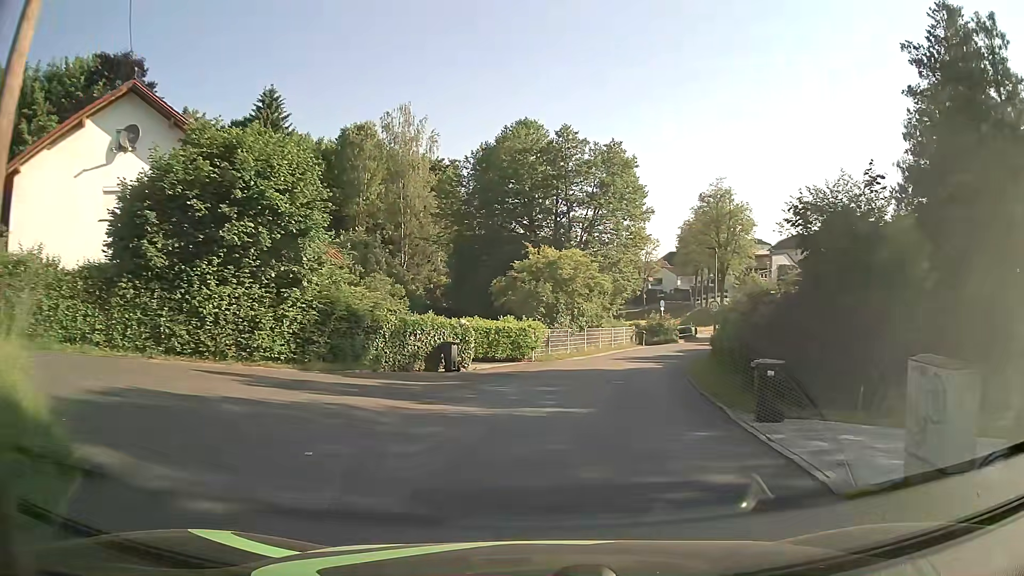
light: Day
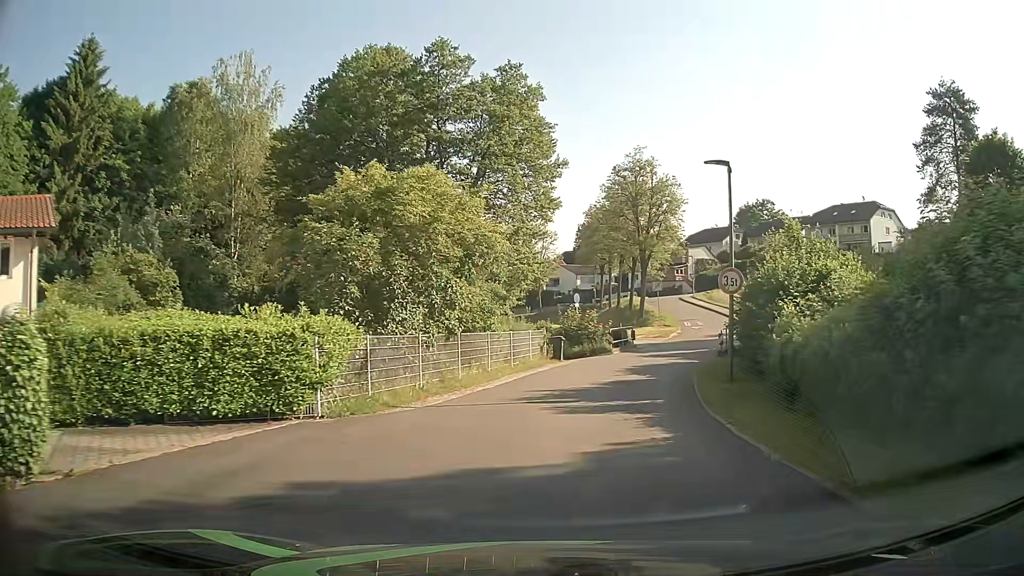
(+1.4, +16.8) m; +9°
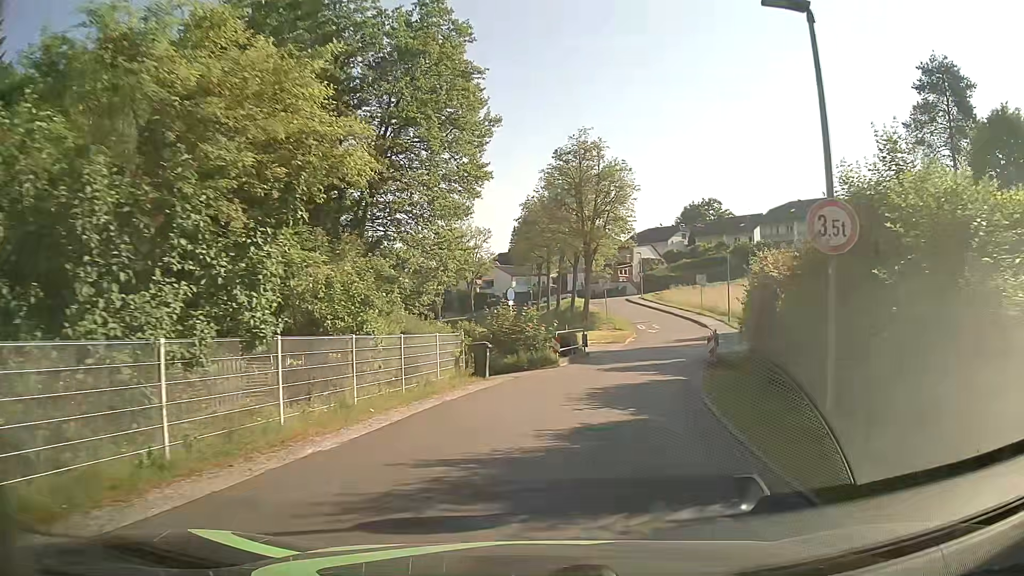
(+0.4, +8.3) m; +6°
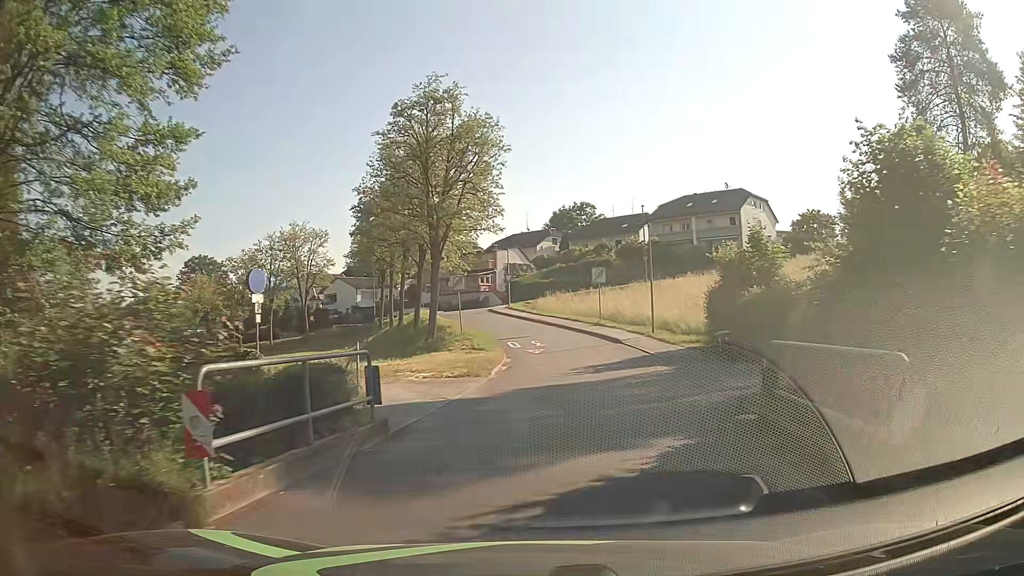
(+1.8, +17.2) m; +11°
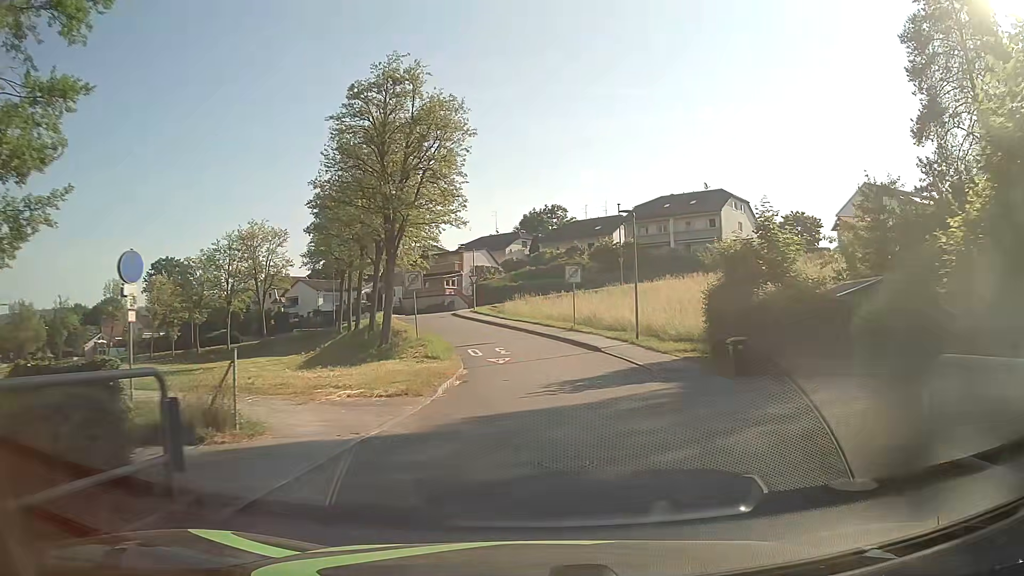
(+0.1, +4.4) m; +2°
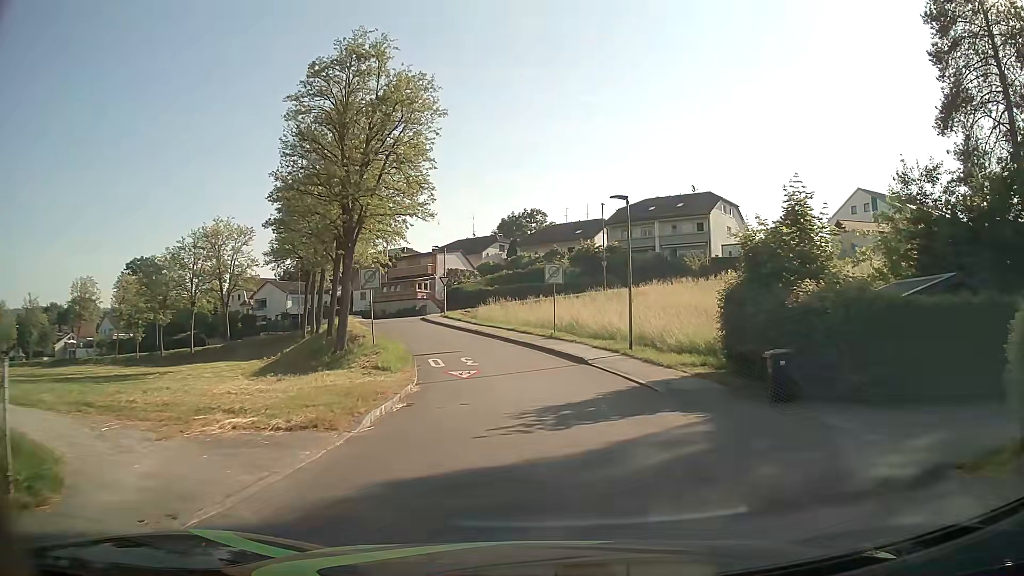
(+0.1, +4.3) m; +2°
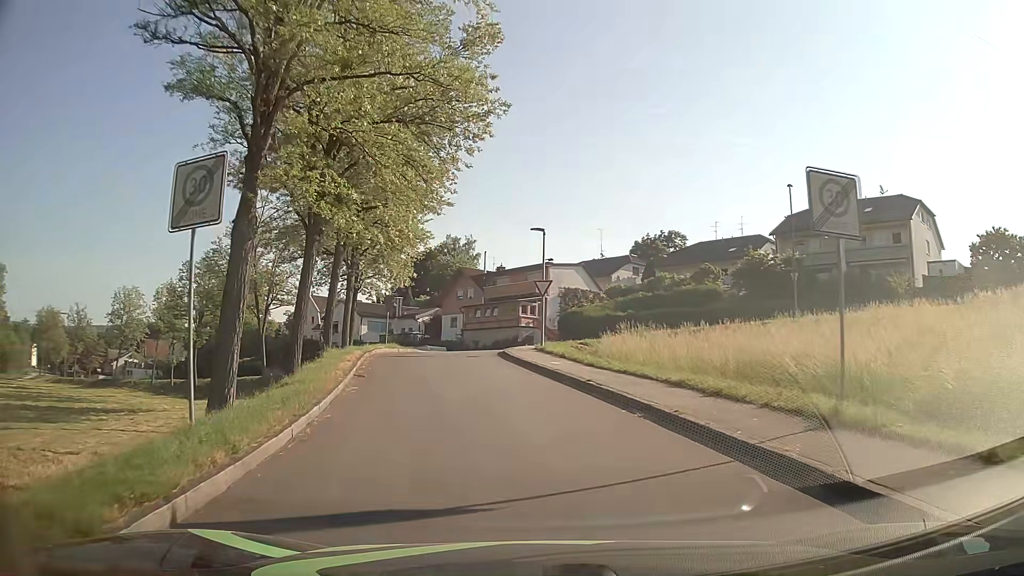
(-1.0, +21.3) m; -11°
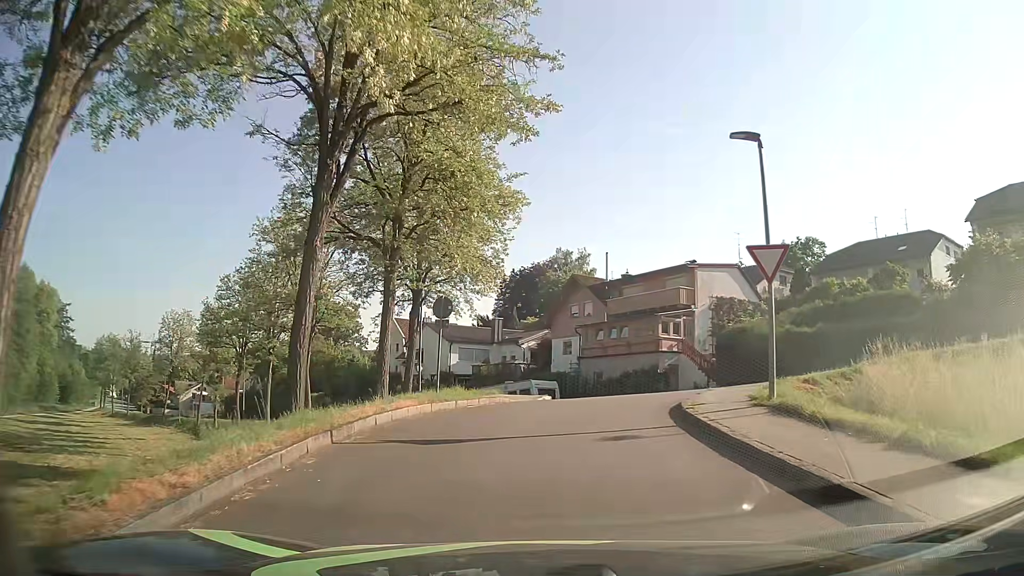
(-1.6, +15.9) m; -9°
(0, +10) (+2, +20) (+10, +25) (+20, +22) (+29, +18) (+38, +14) (+47, +11) (+57, +9) (+67, +8) (+77, +8) m
